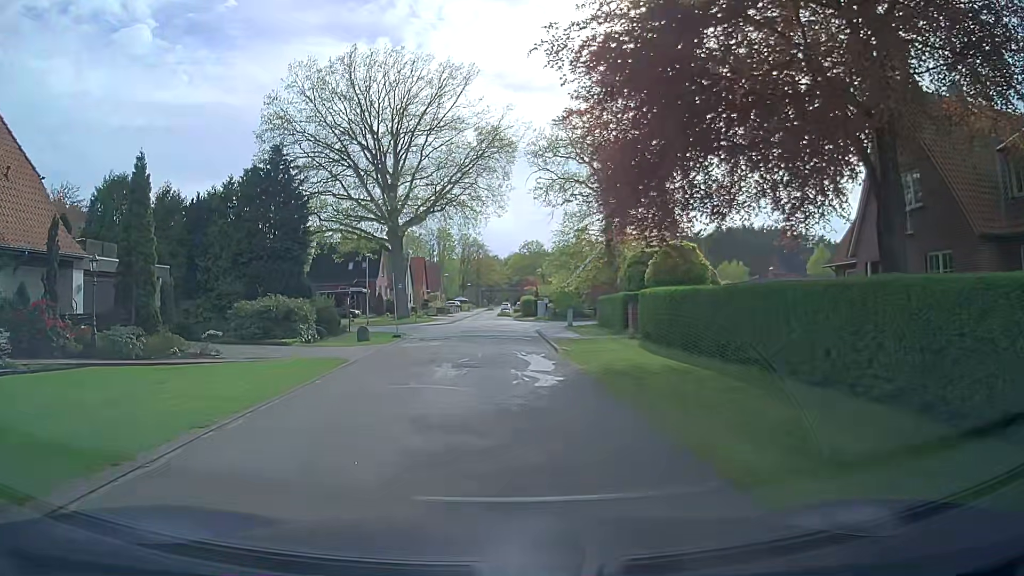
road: residential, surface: asphalt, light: Day
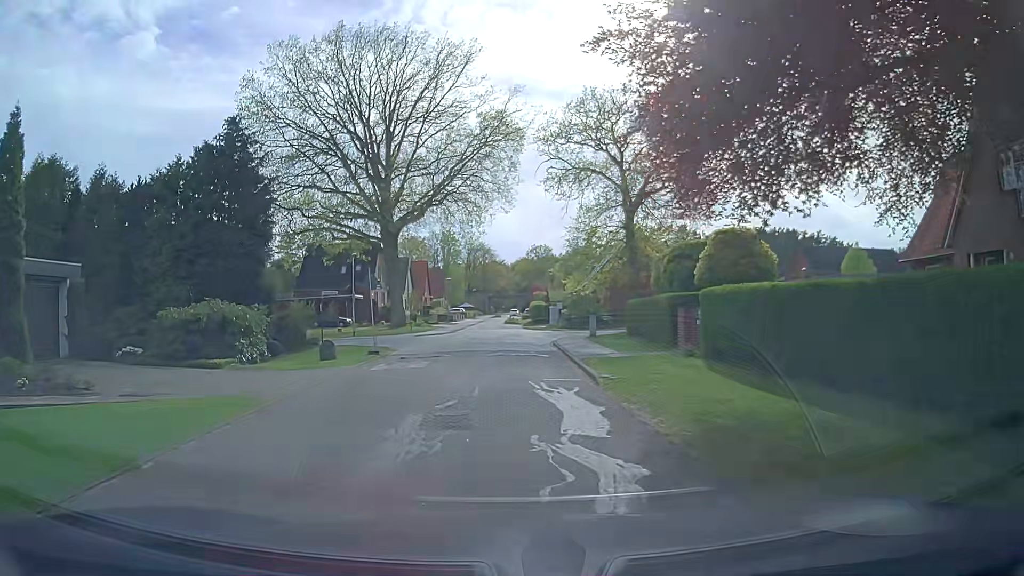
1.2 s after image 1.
(0.0, +6.9) m; 0°
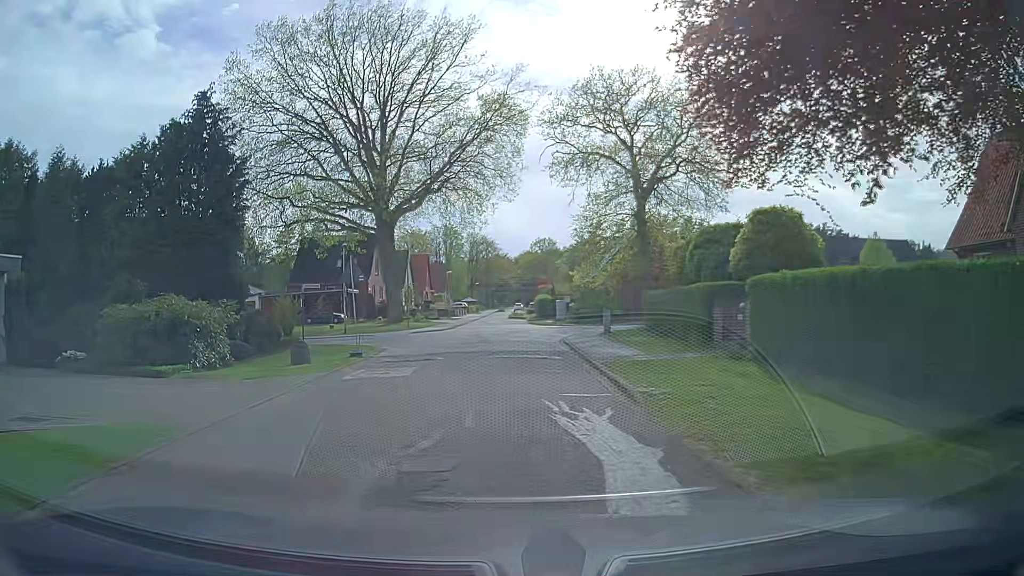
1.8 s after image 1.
(0.0, +3.3) m; -1°
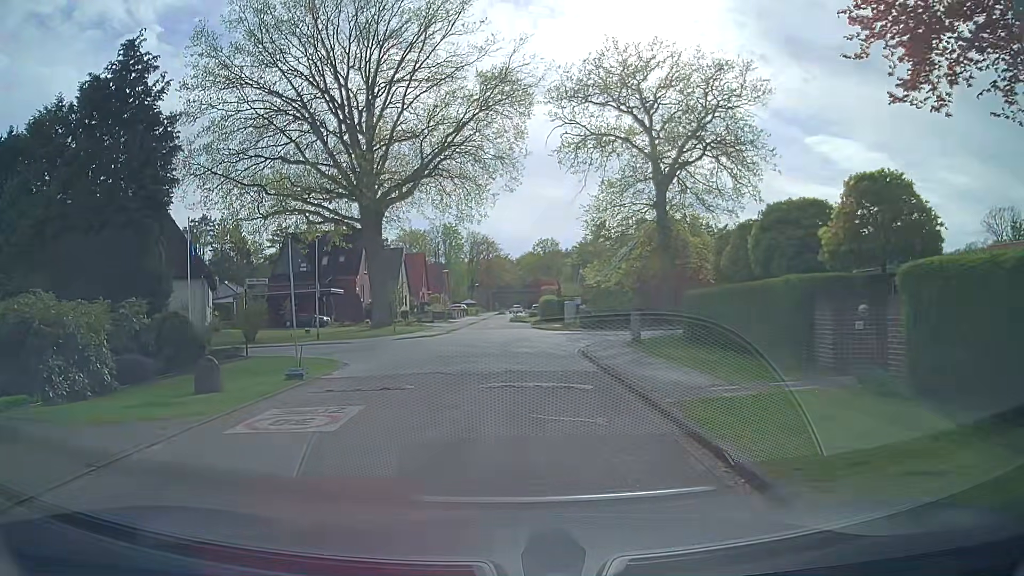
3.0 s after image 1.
(0.0, +6.0) m; -1°
